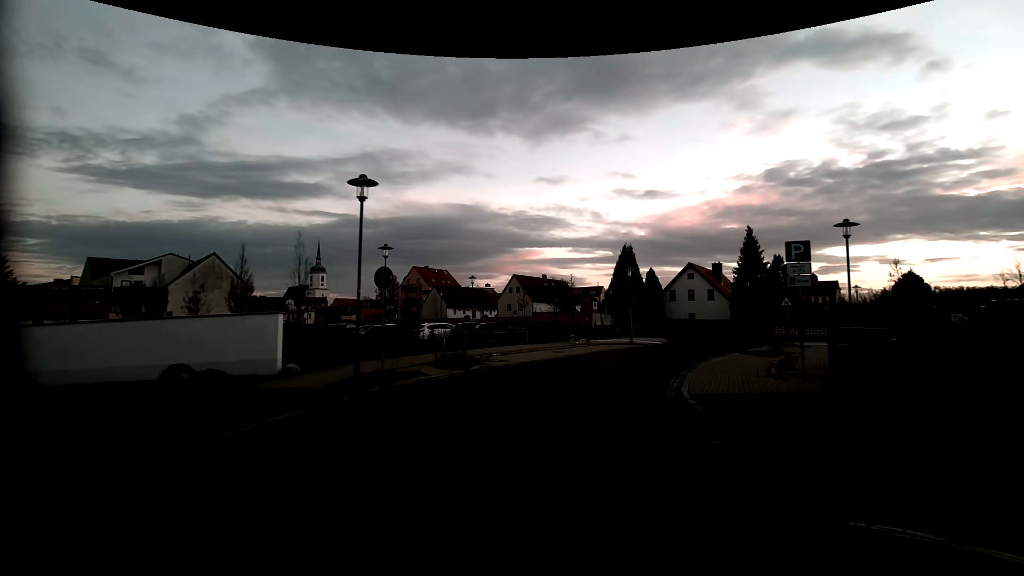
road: residential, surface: asphalt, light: Dusk
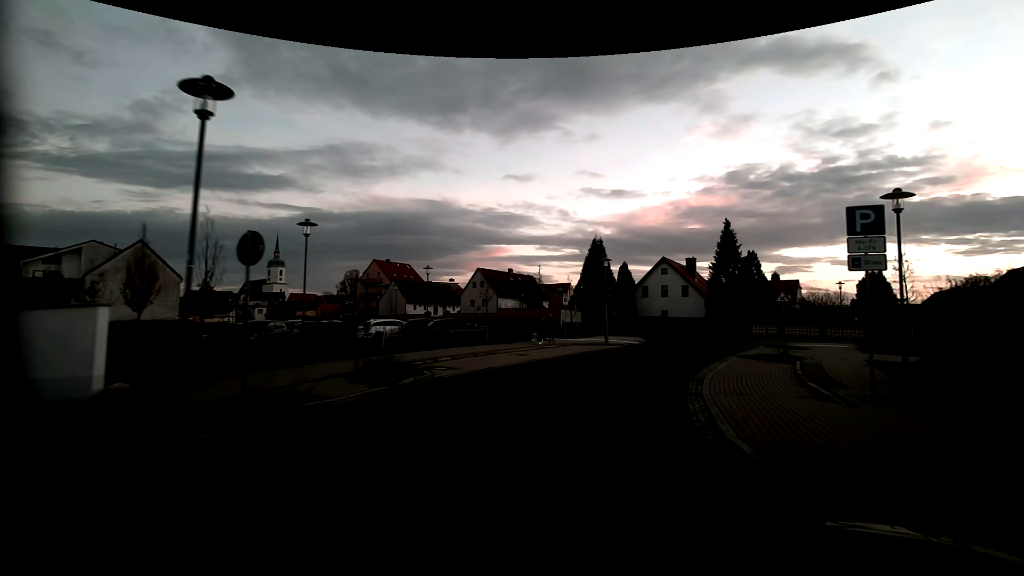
(+0.2, +4.6) m; +4°
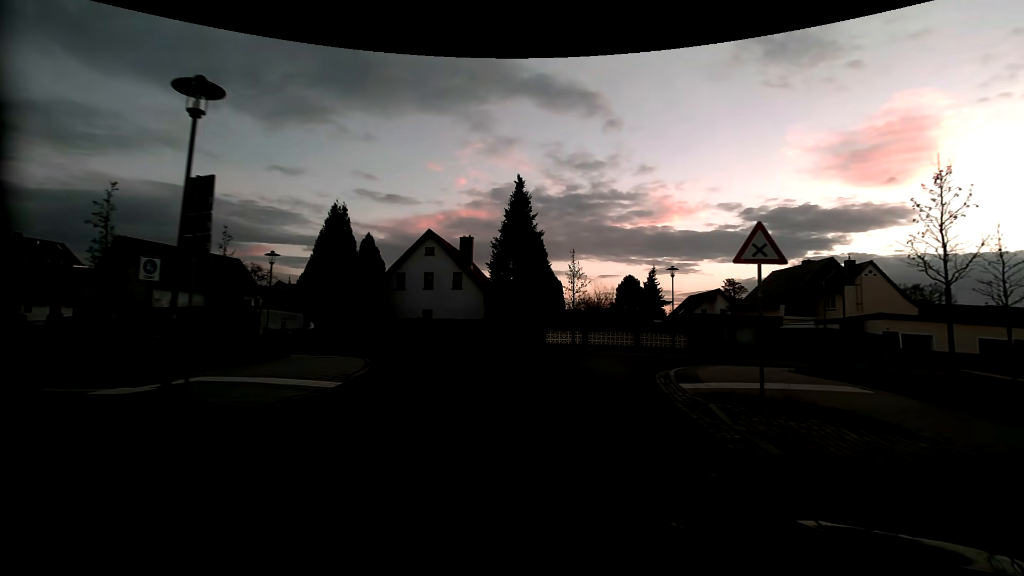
(+4.8, +21.0) m; +26°
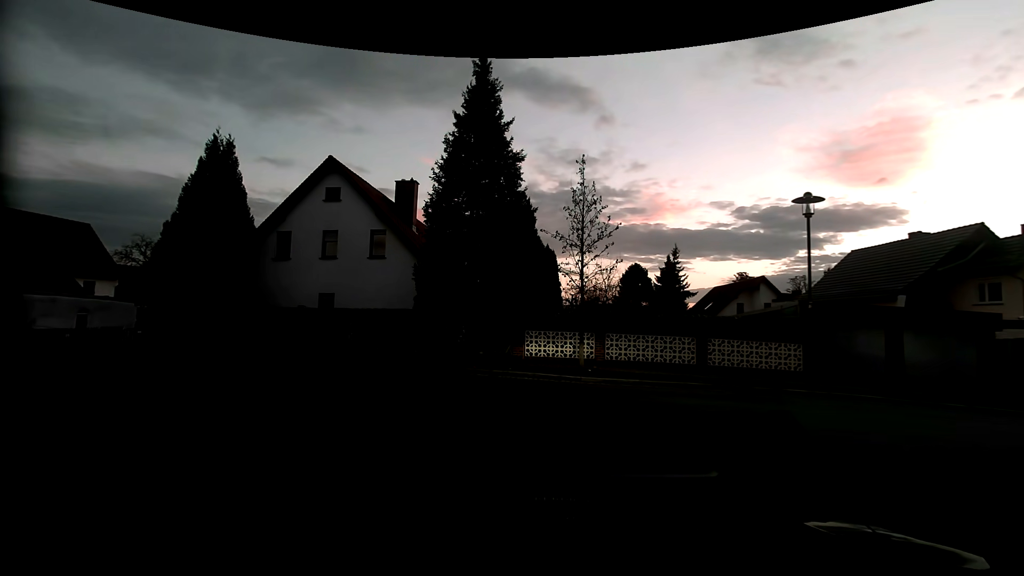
(+0.7, +16.0) m; +1°
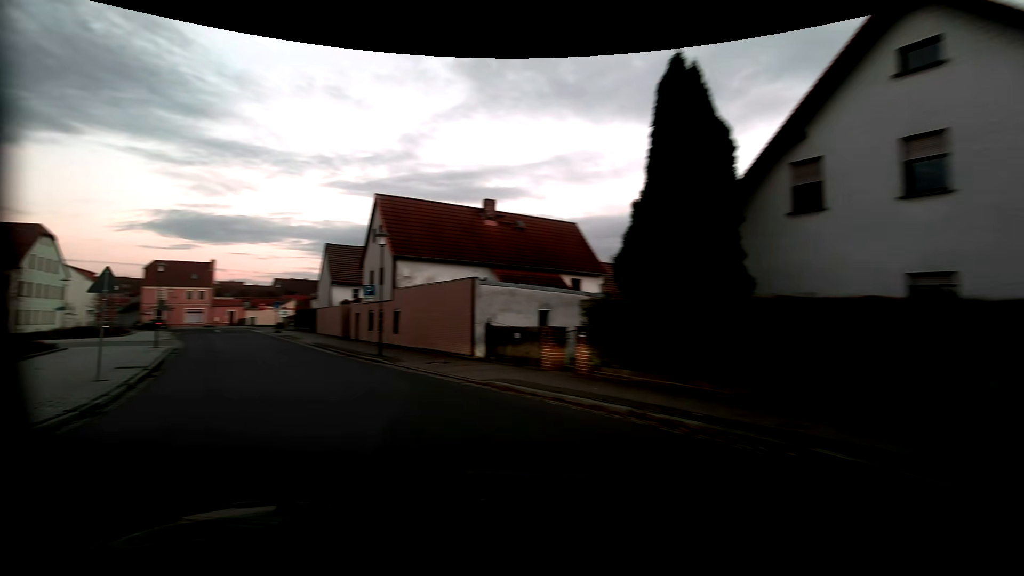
(-4.9, +11.2) m; -54°
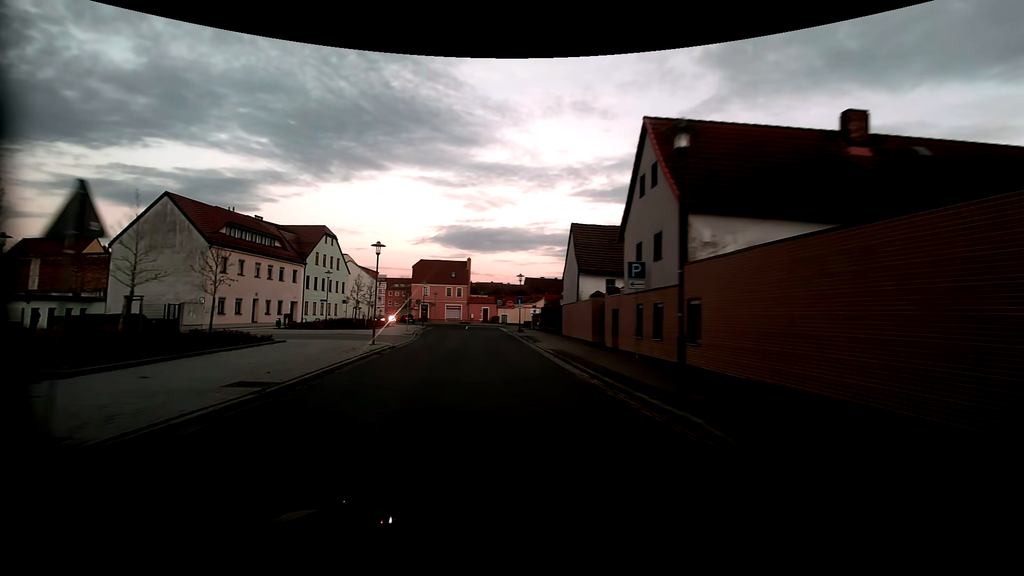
(-3.5, +11.4) m; -28°
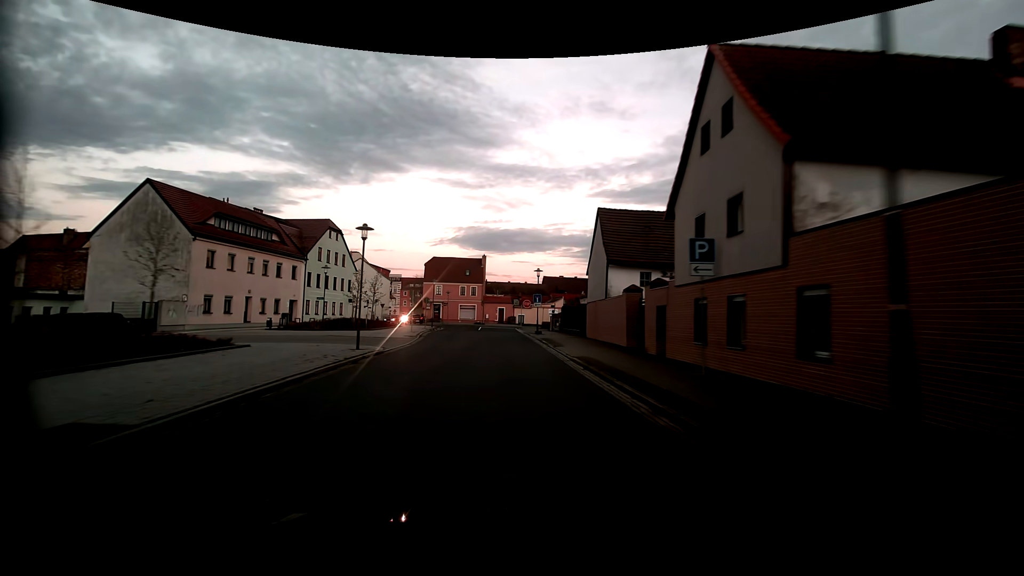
(0.0, +4.9) m; -1°
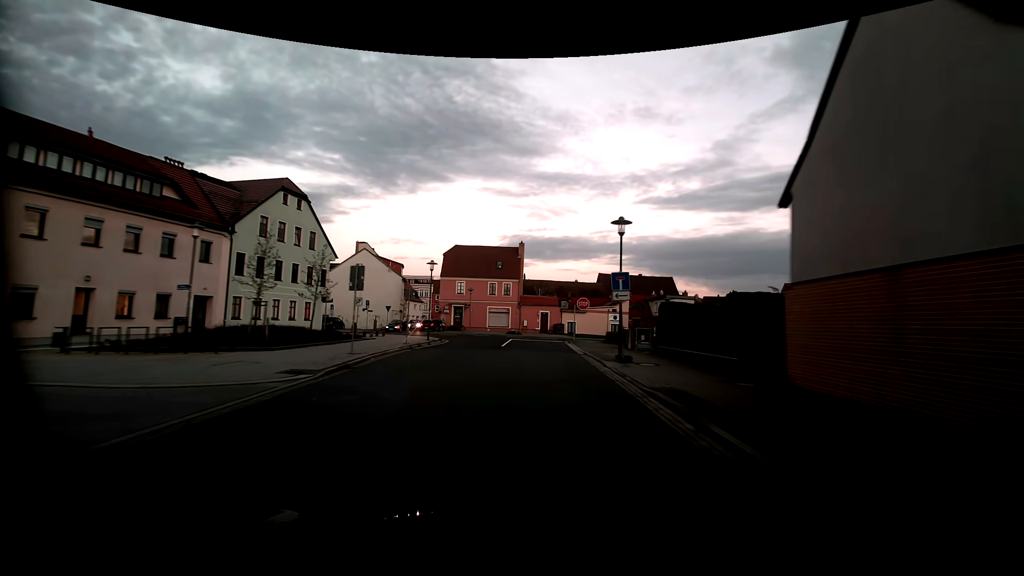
(-1.1, +20.9) m; -6°
